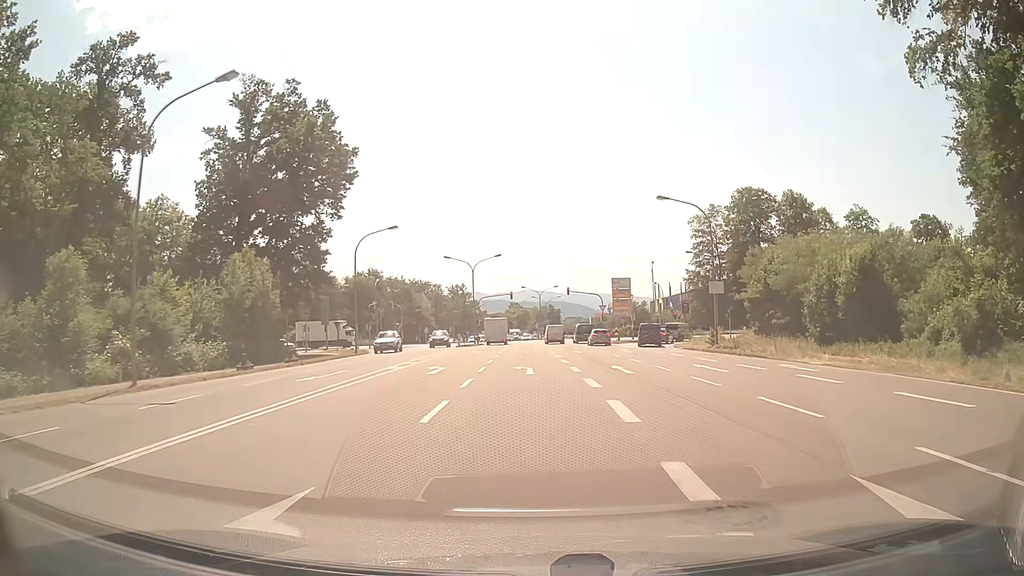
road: secondary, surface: asphalt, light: Day
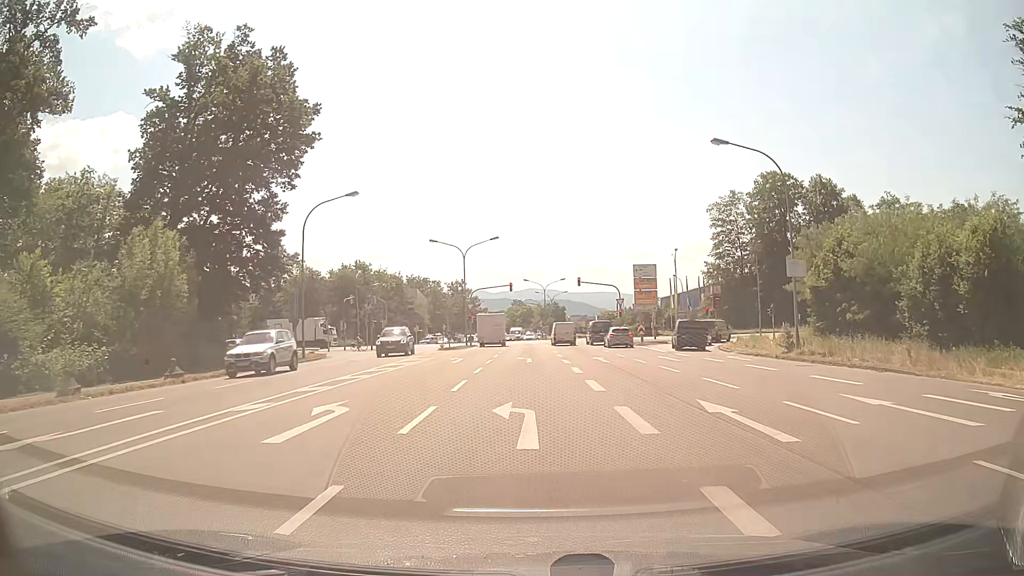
(0.0, +13.0) m; 0°
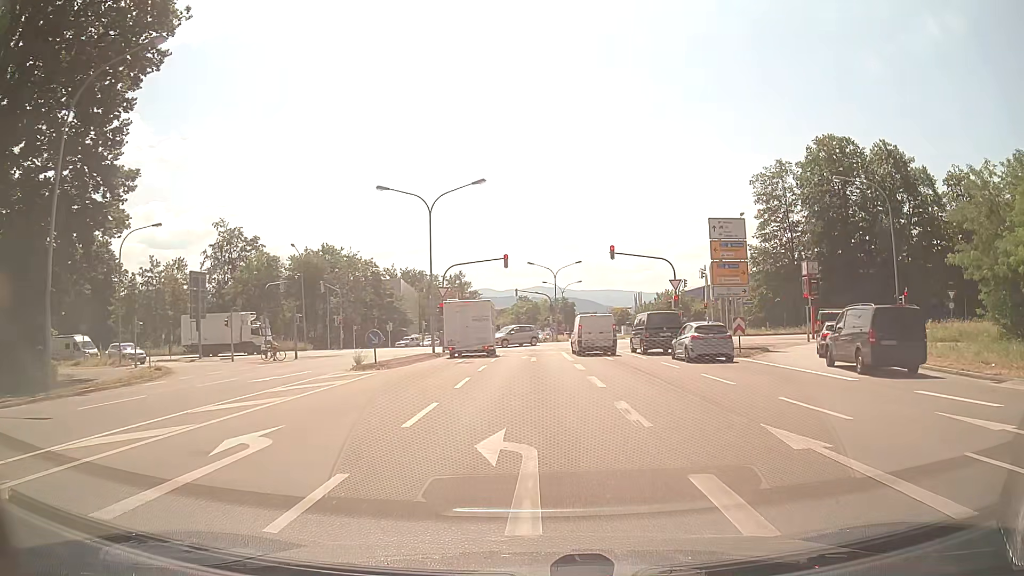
(-0.2, +23.4) m; 0°
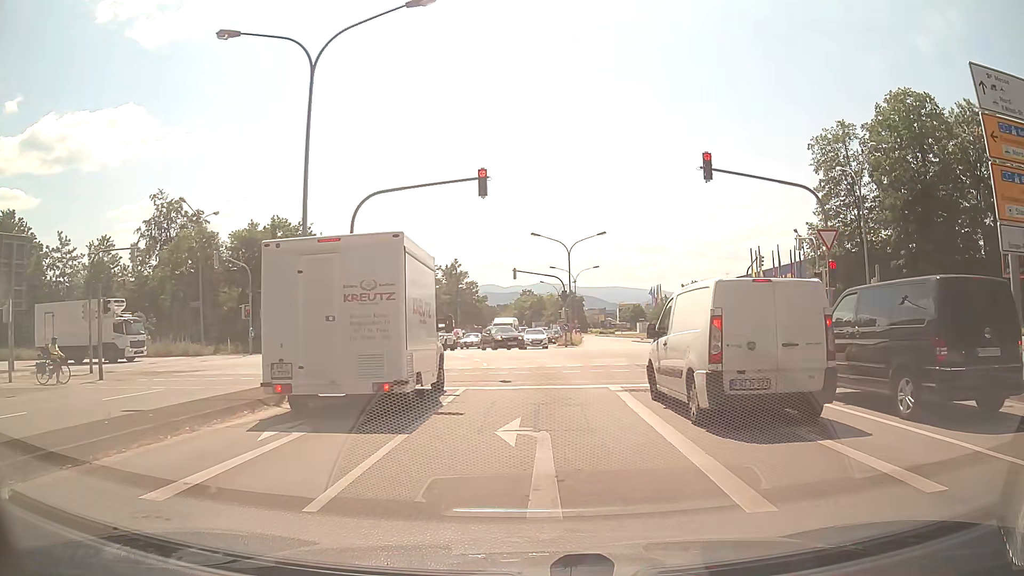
(-0.2, +21.9) m; -1°
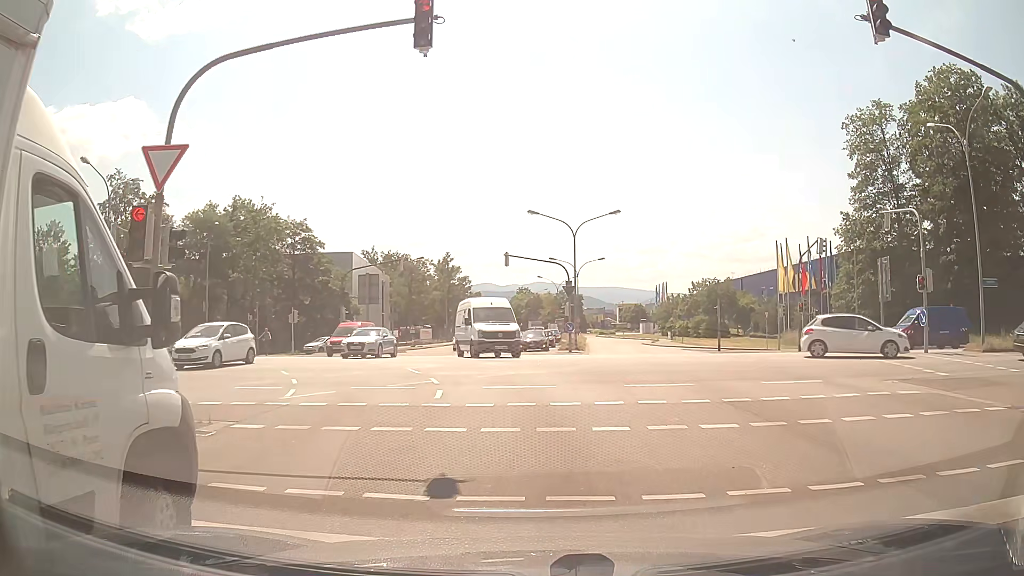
(0.0, +10.5) m; +1°
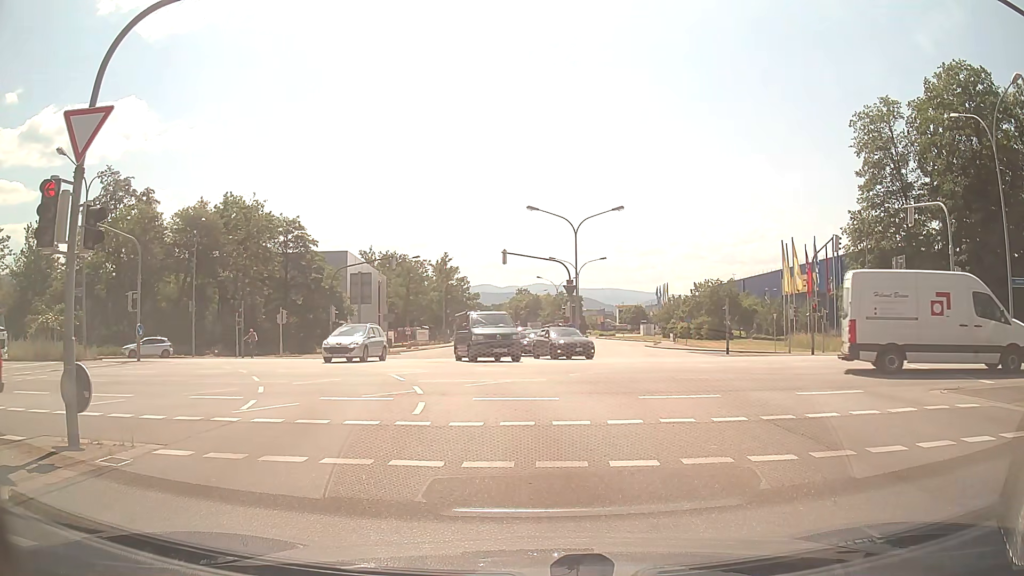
(0.0, +2.0) m; +1°
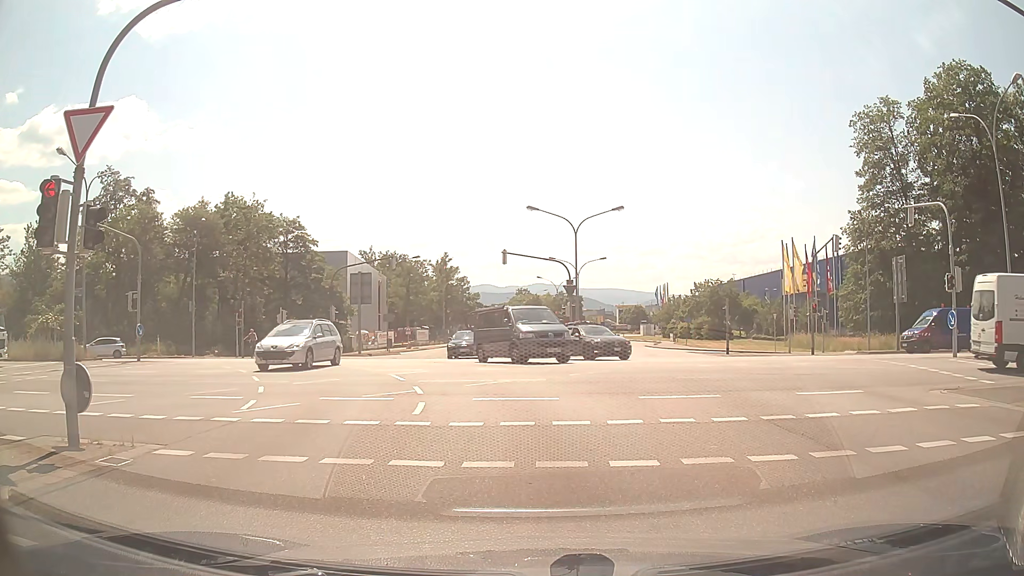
(0.0, 0.0) m; 0°
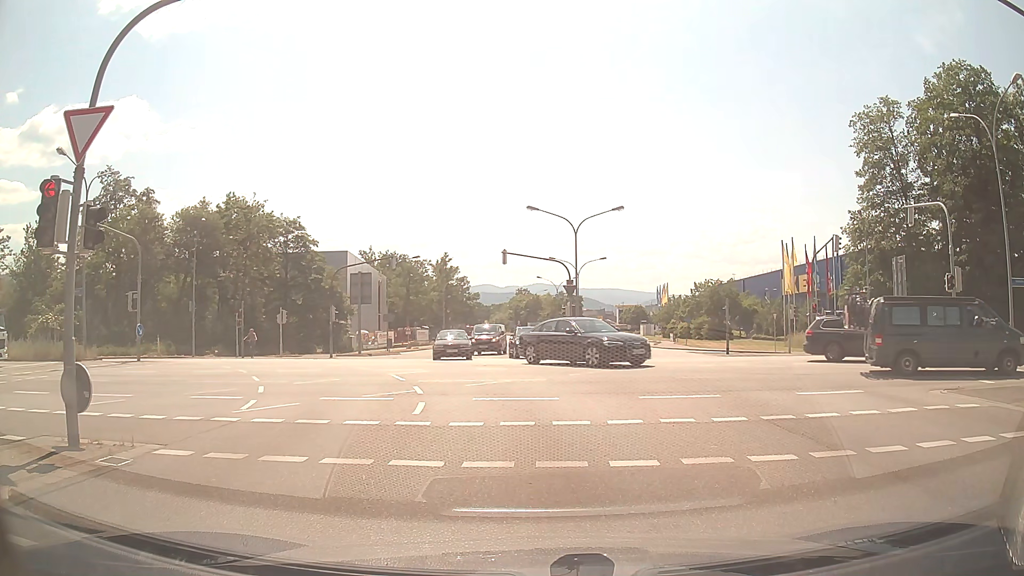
(0.0, 0.0) m; 0°
